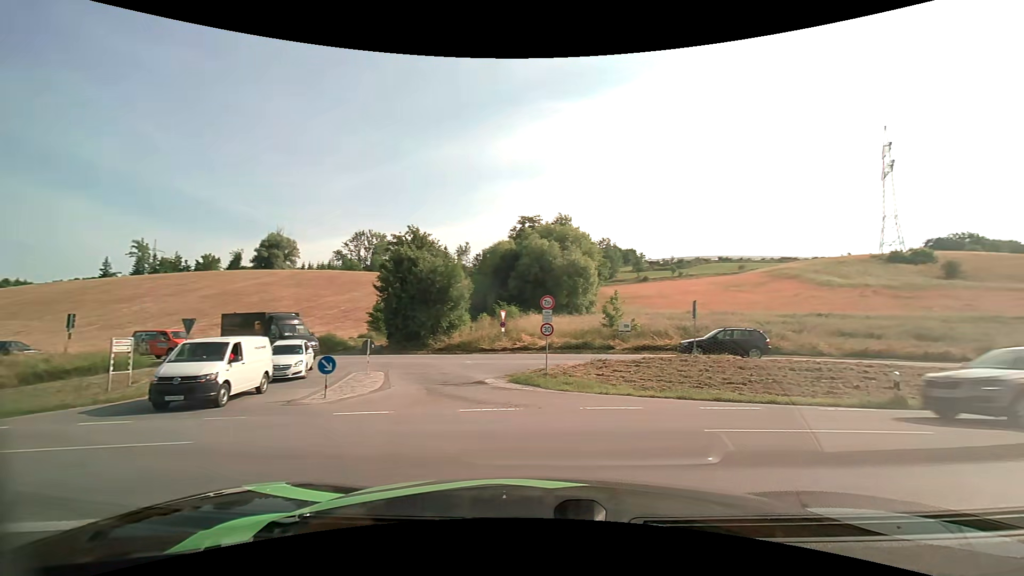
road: residential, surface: asphalt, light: Day
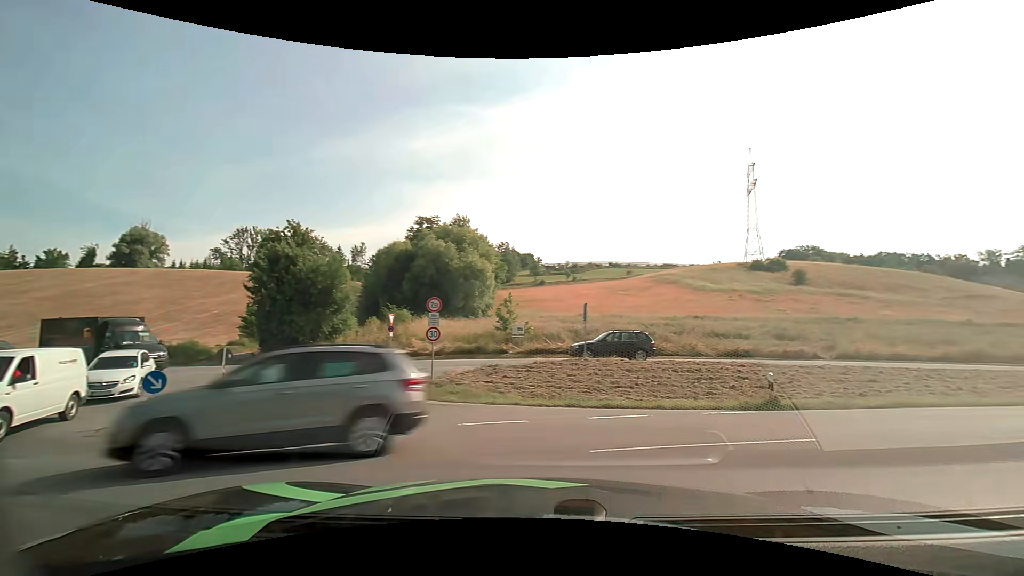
(+0.1, +1.6) m; +10°
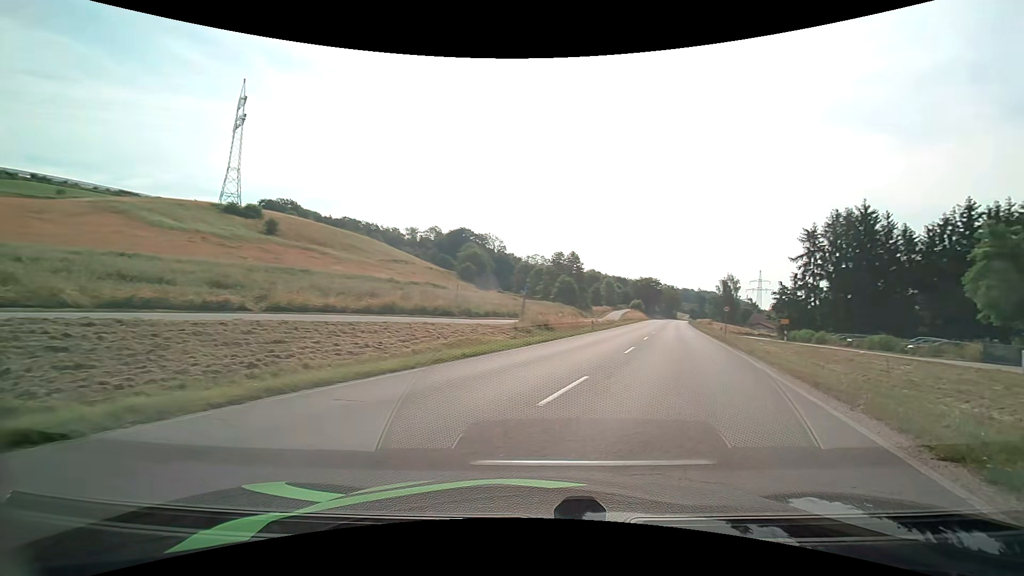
(+4.2, +7.7) m; +56°
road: primary
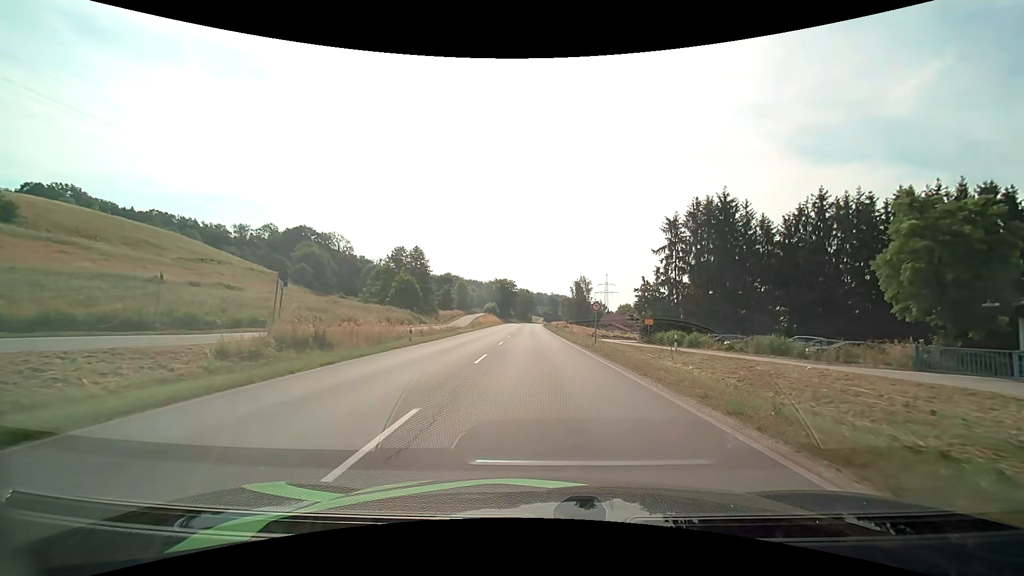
(+3.7, +15.6) m; +16°
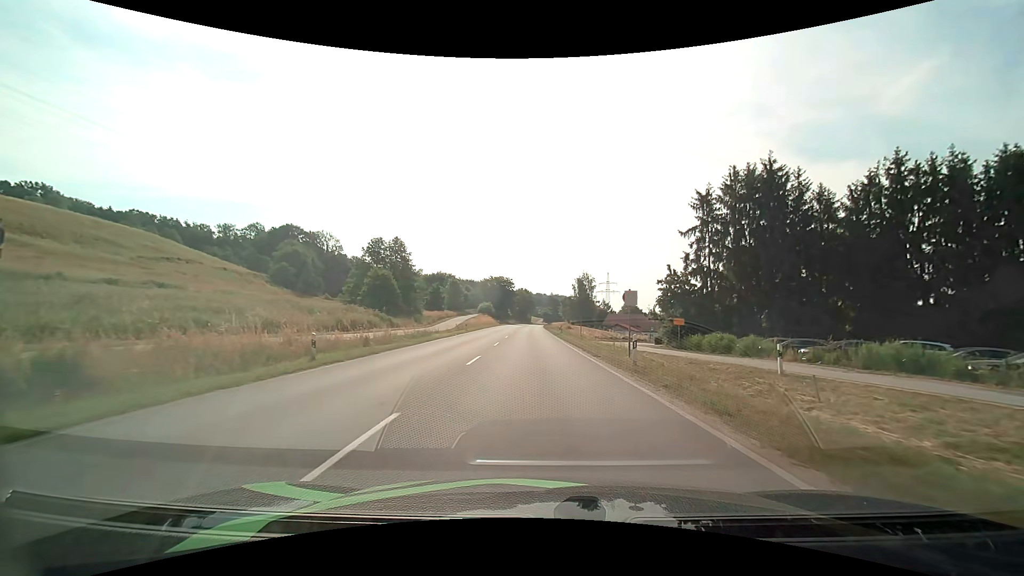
(+0.1, +12.7) m; 0°
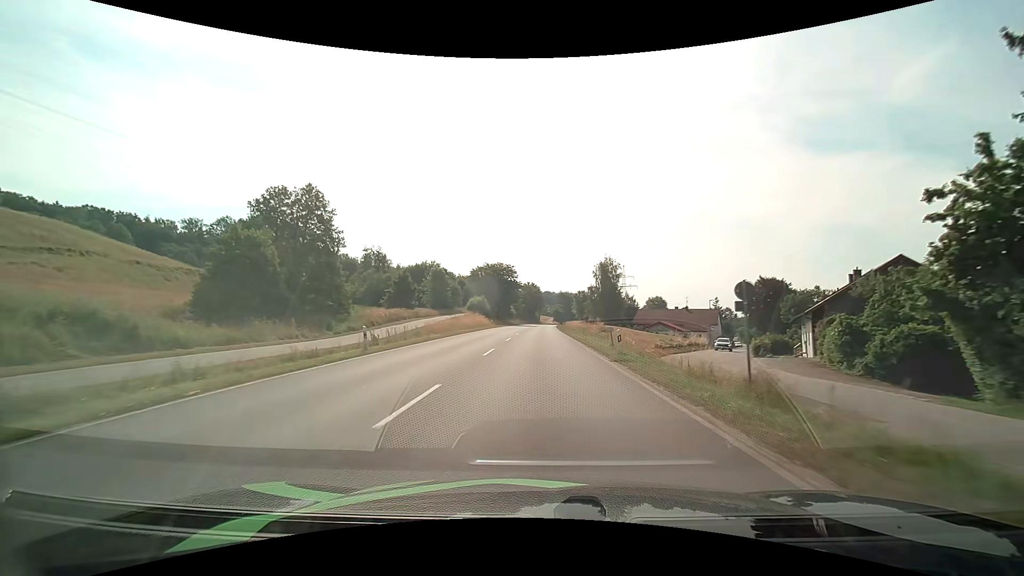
(-0.4, +33.7) m; -1°
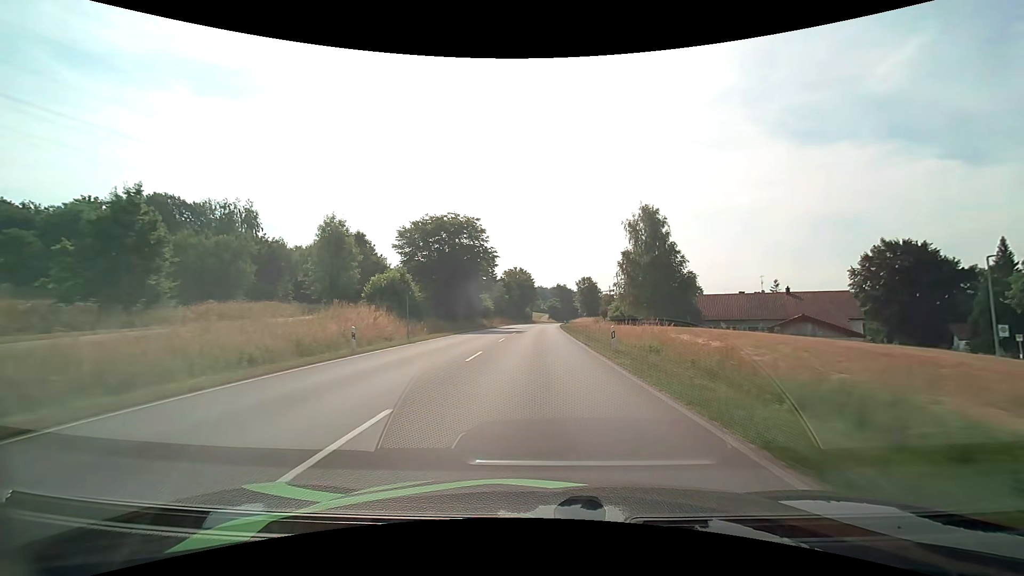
(+0.2, +51.0) m; +1°
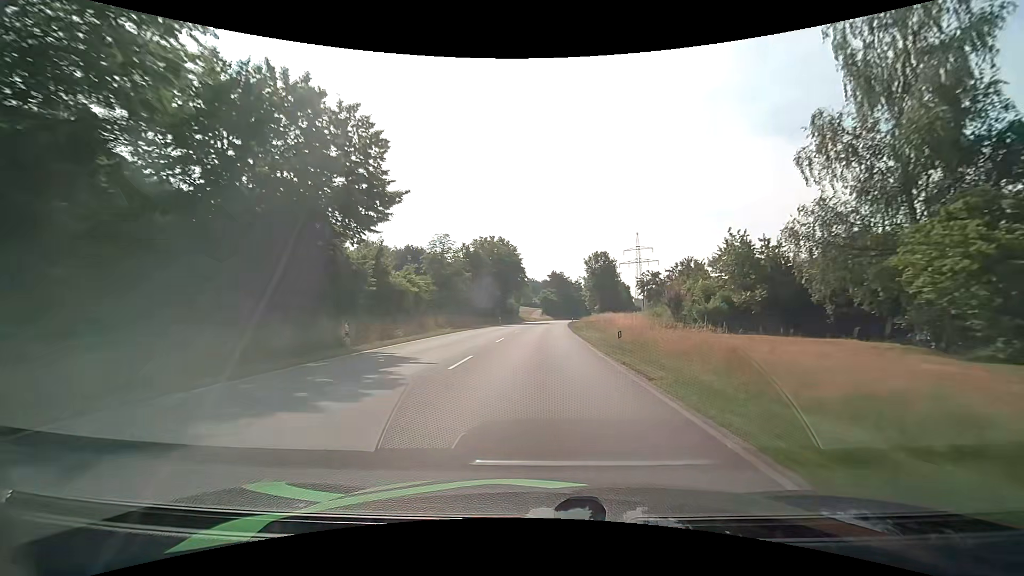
(+0.5, +50.6) m; +1°
(0, +10) (0, +20) (0, +30) (0, +40) (+1, +50) (+1, +60) (+2, +70) (+2, +80) (+3, +90) (+4, +100) m
